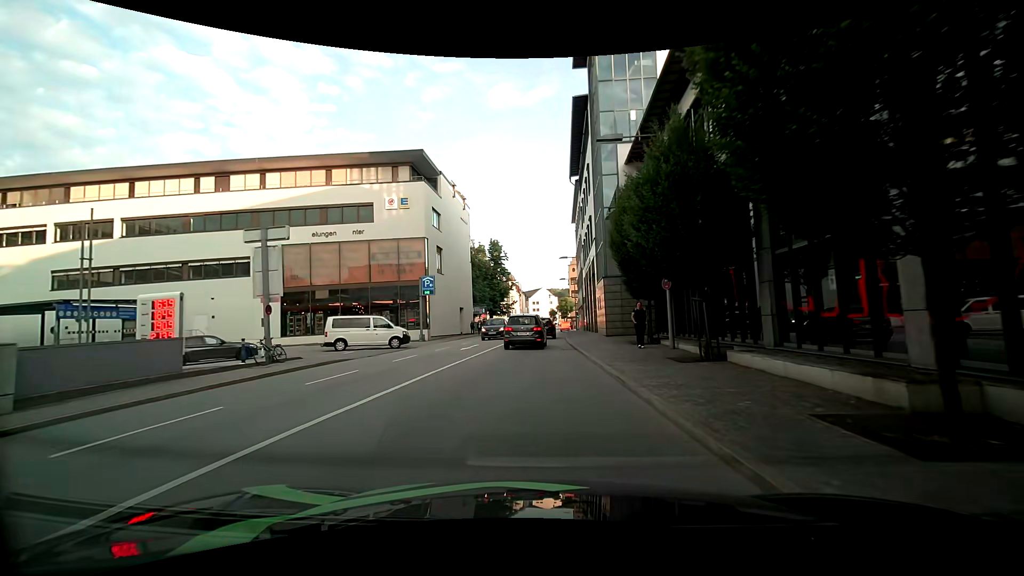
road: primary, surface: asphalt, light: Day
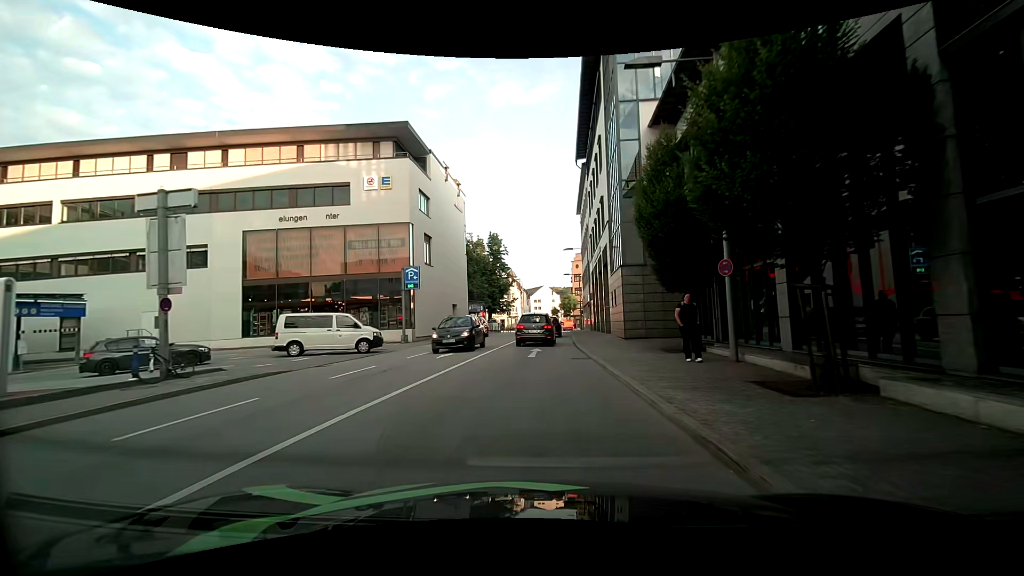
(0.0, +5.5) m; 0°
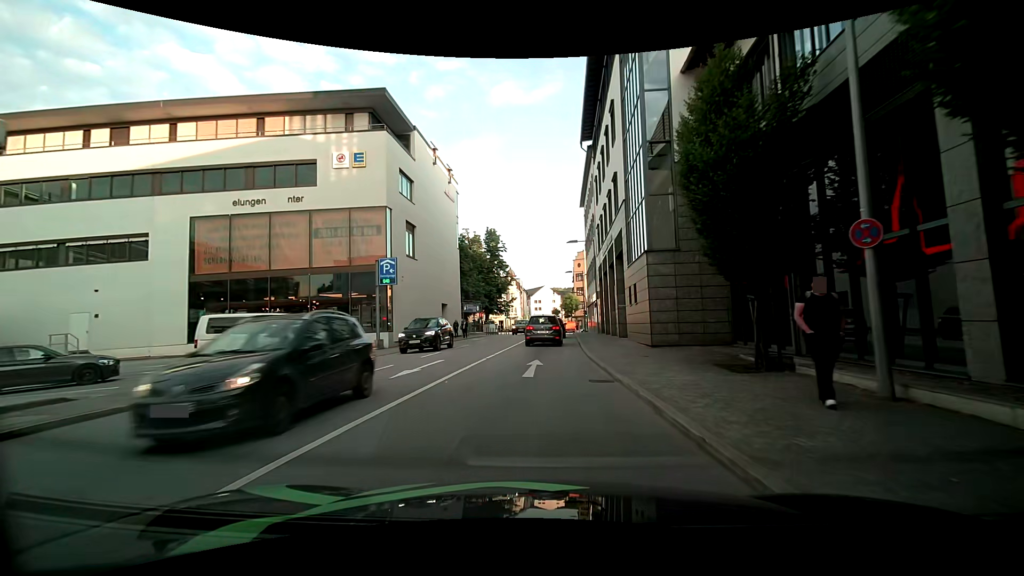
(0.0, +5.3) m; 0°
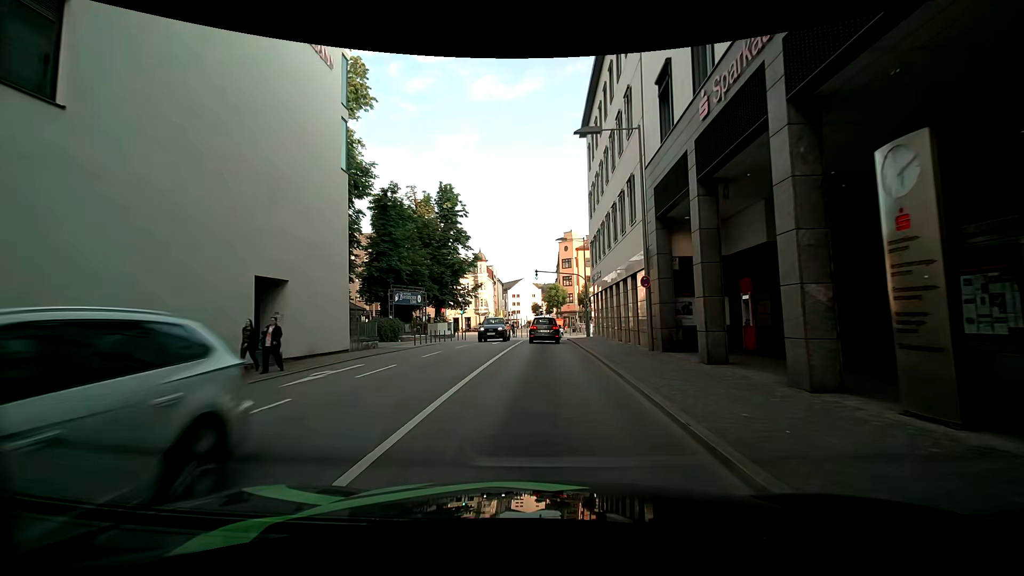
(+0.1, +25.1) m; 0°
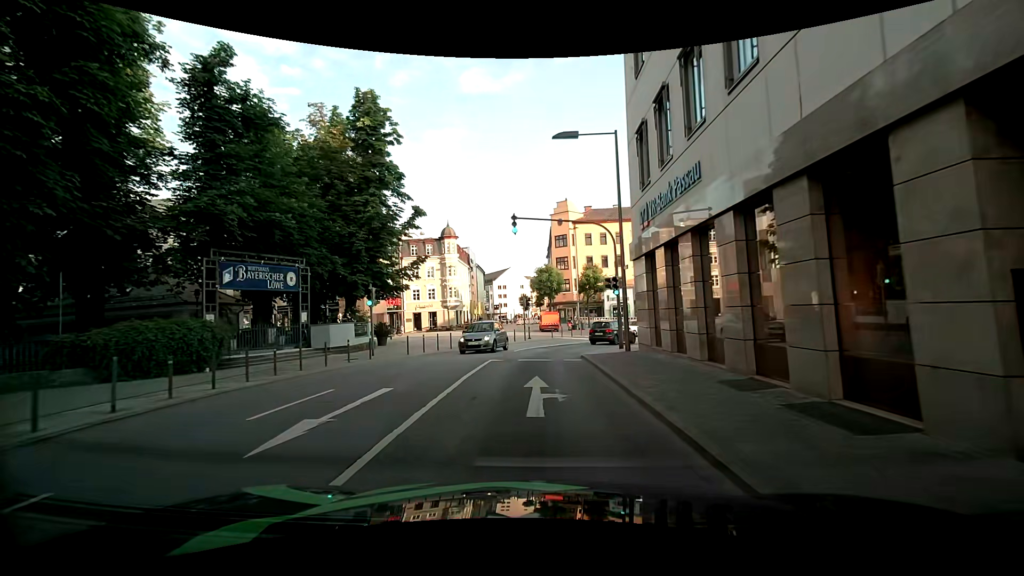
(+0.7, +22.3) m; +1°
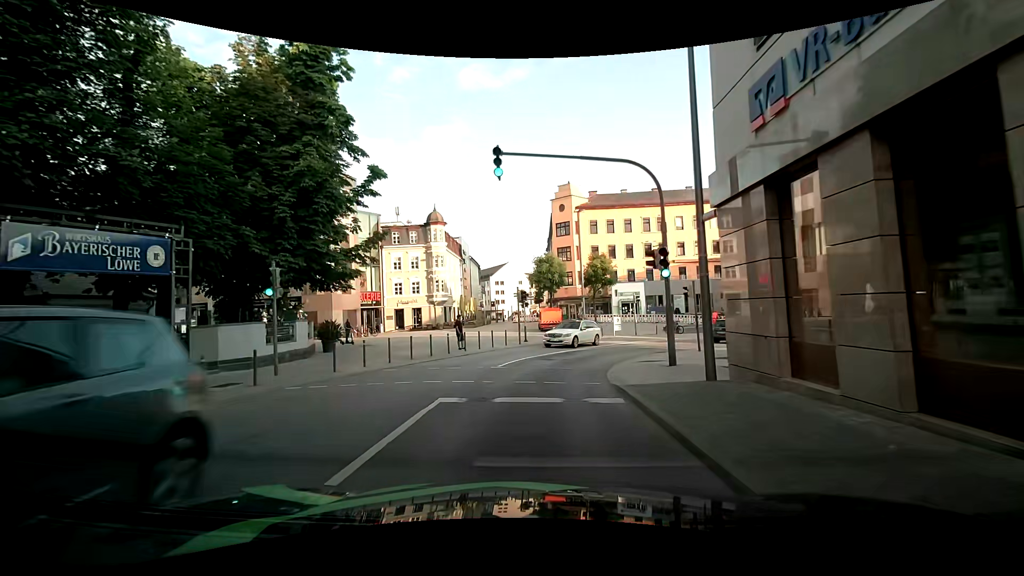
(+0.2, +8.6) m; +1°
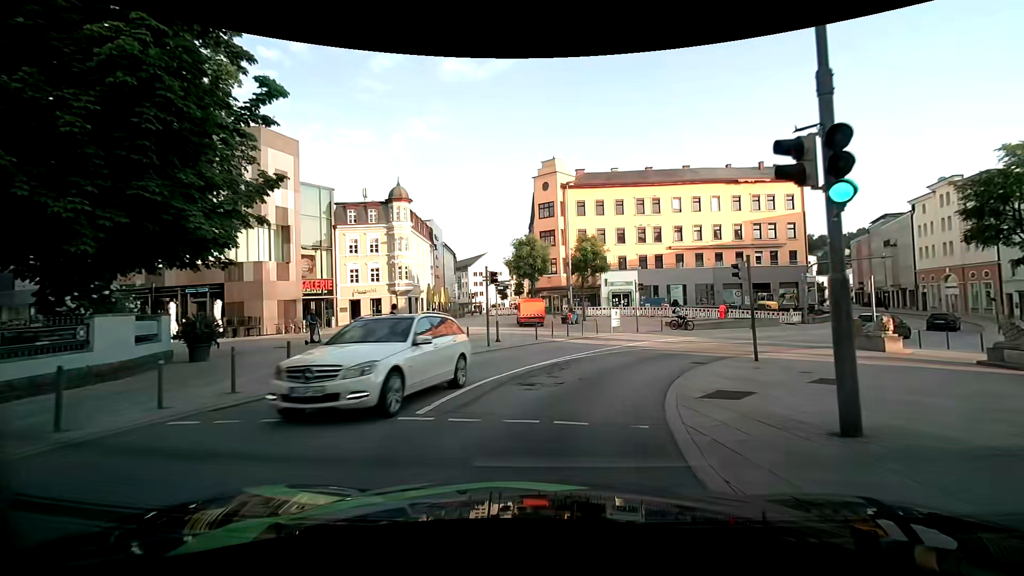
(+0.1, +8.4) m; +3°
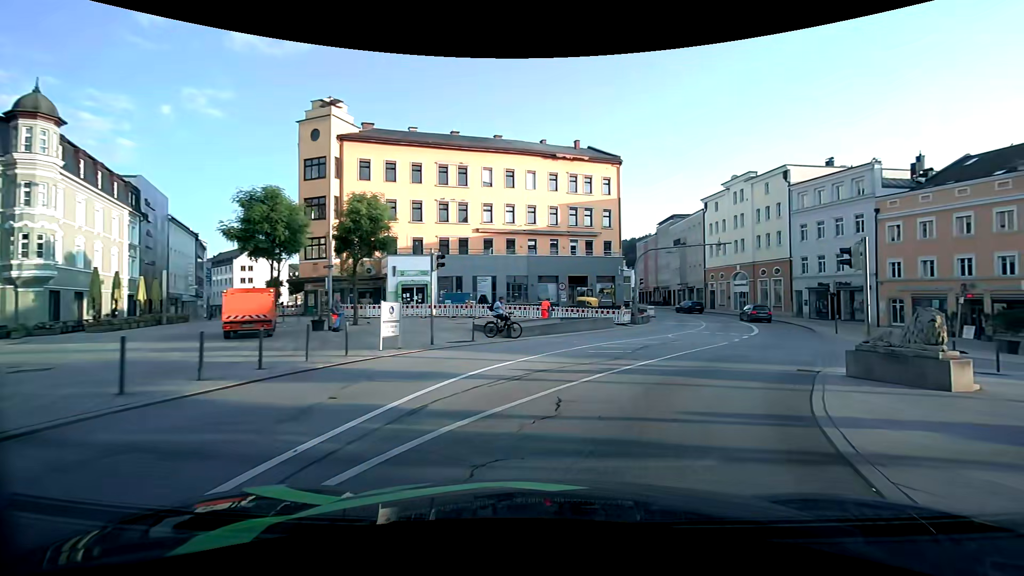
(+2.3, +15.5) m; +22°
(+2, +10) (+7, +19) (+12, +27) (+16, +36) (+19, +46) (+19, +56) (+18, +66) (+15, +75) (+13, +85) (+10, +95) m
